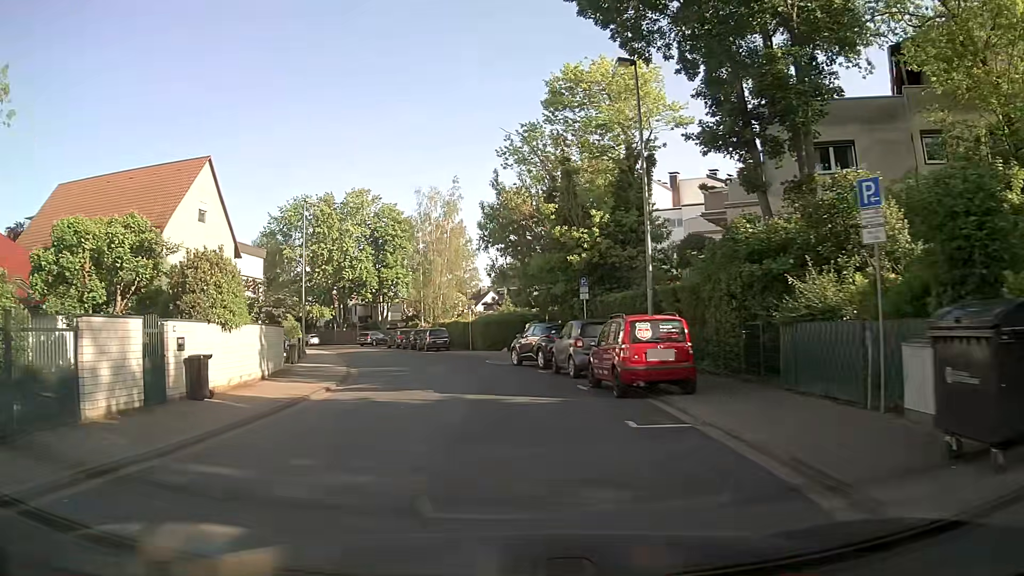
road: residential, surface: asphalt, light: Day
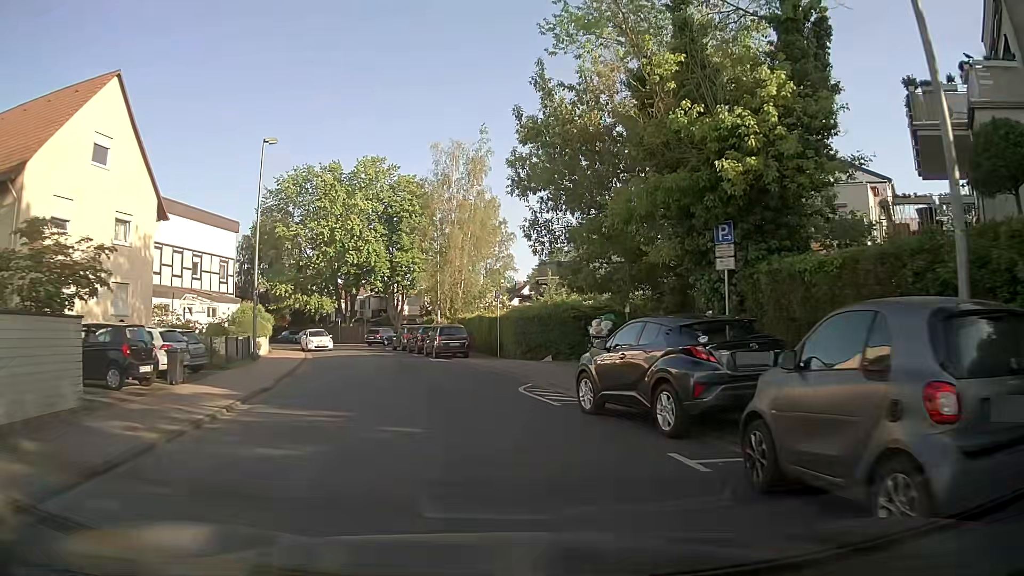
(-0.5, +14.4) m; -3°
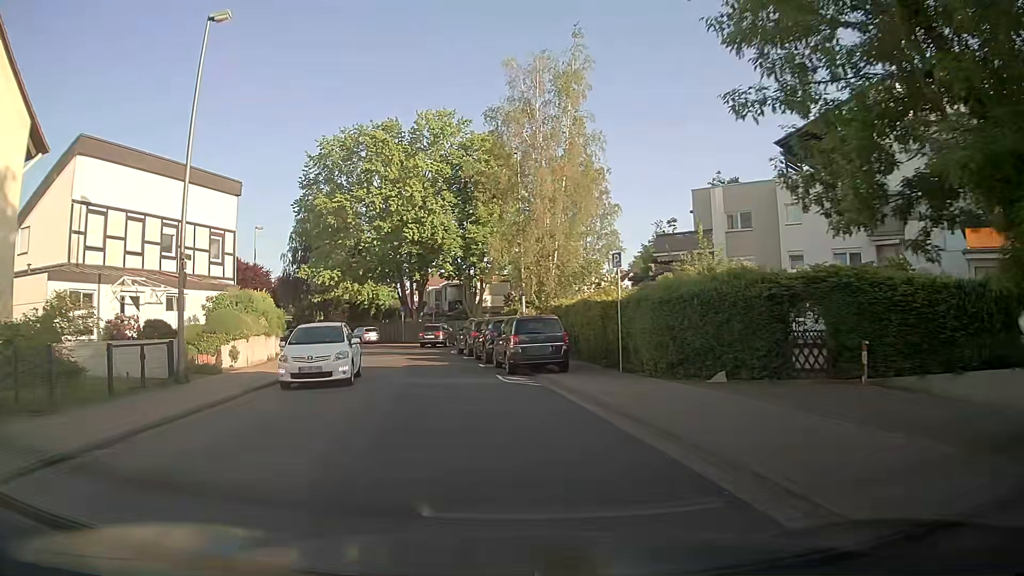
(-0.8, +14.4) m; -8°
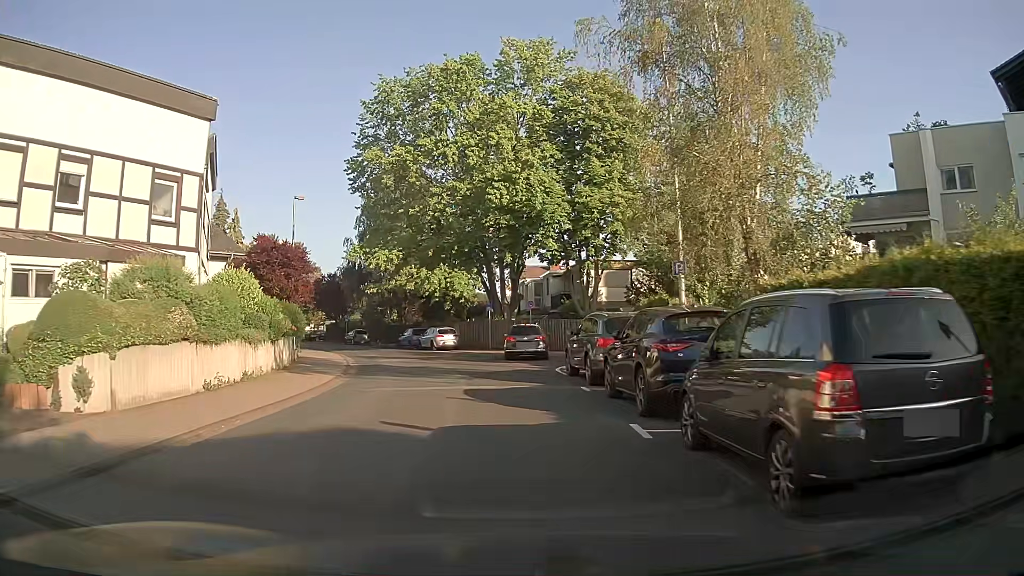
(-1.1, +14.4) m; -9°
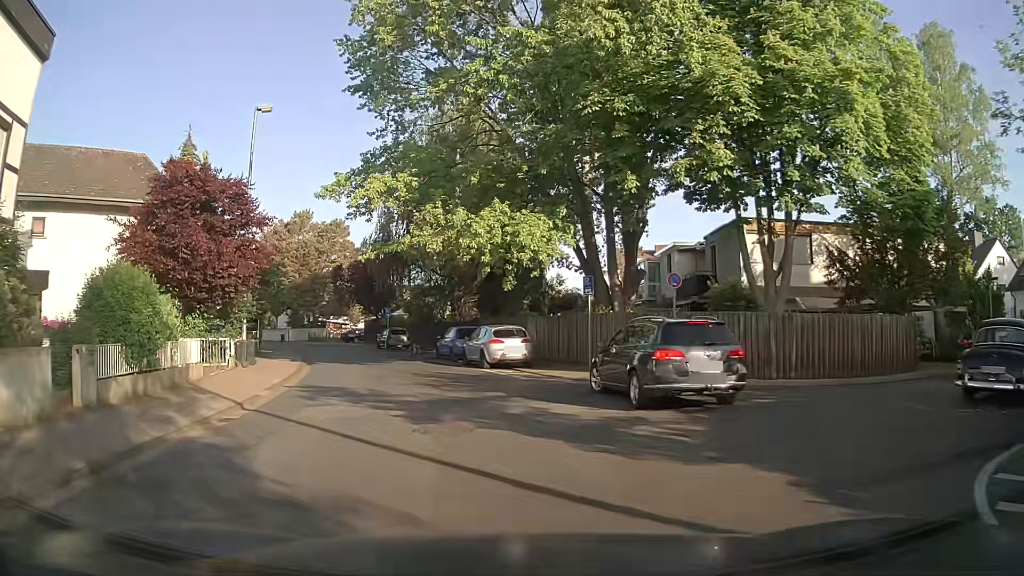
(-0.9, +19.2) m; -8°
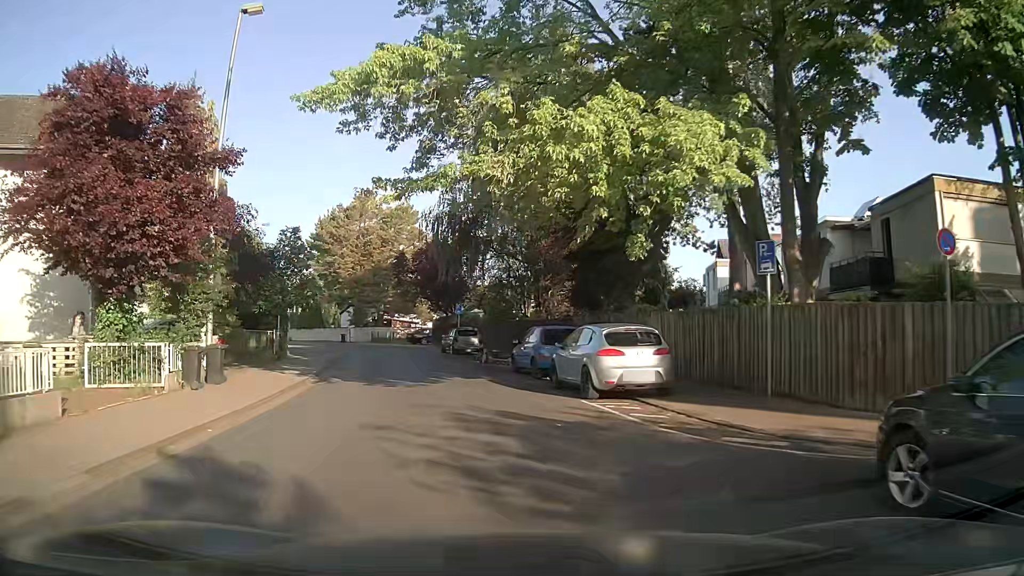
(-0.5, +9.6) m; -6°
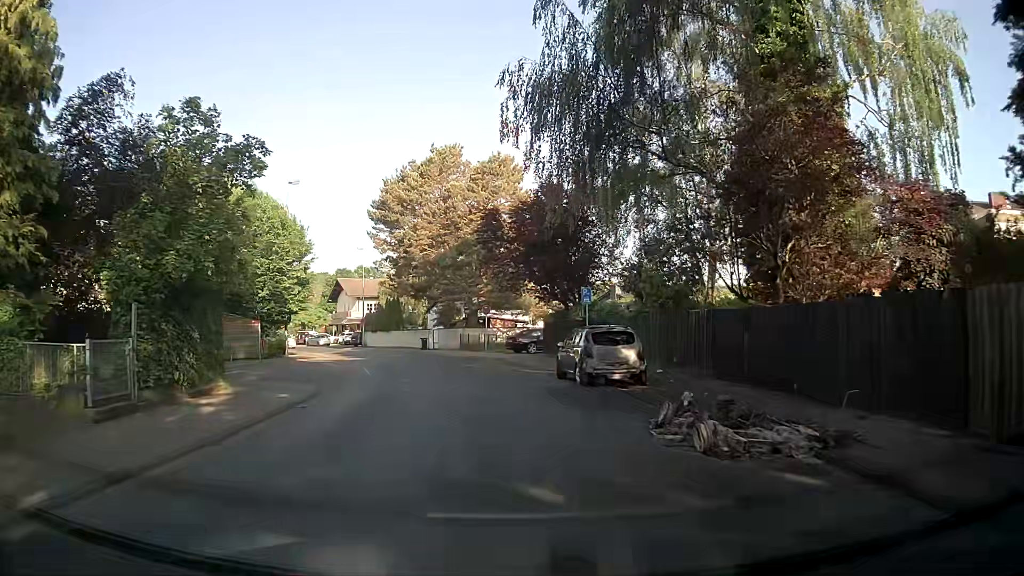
(-1.7, +19.1) m; -10°
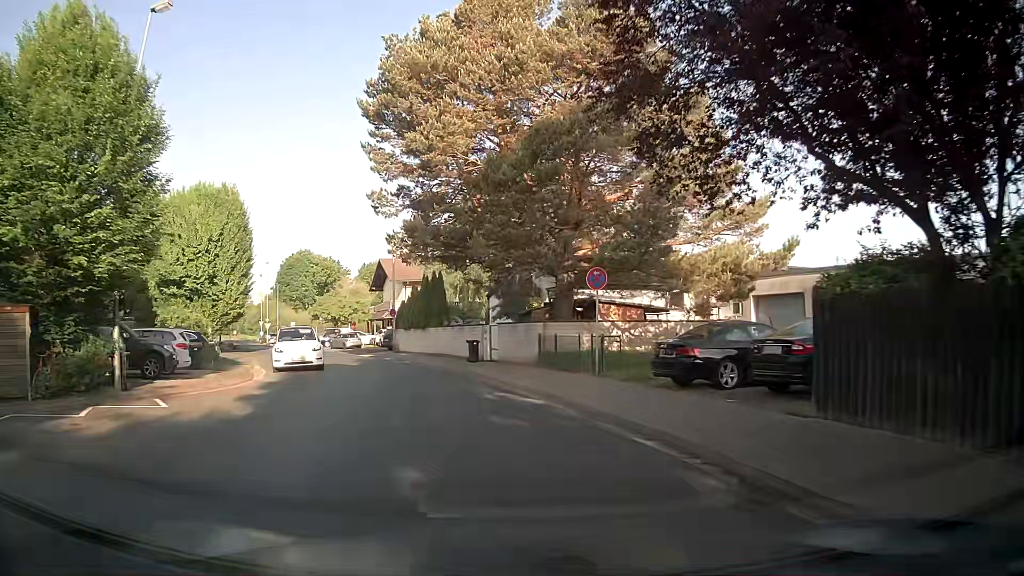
(-1.4, +24.0) m; -6°
(-1, +10) (-3, +20) (-6, +29) (-10, +38) (-14, +47) (-18, +57) (-22, +66) (-26, +75) (-27, +85) (-22, +93) m
